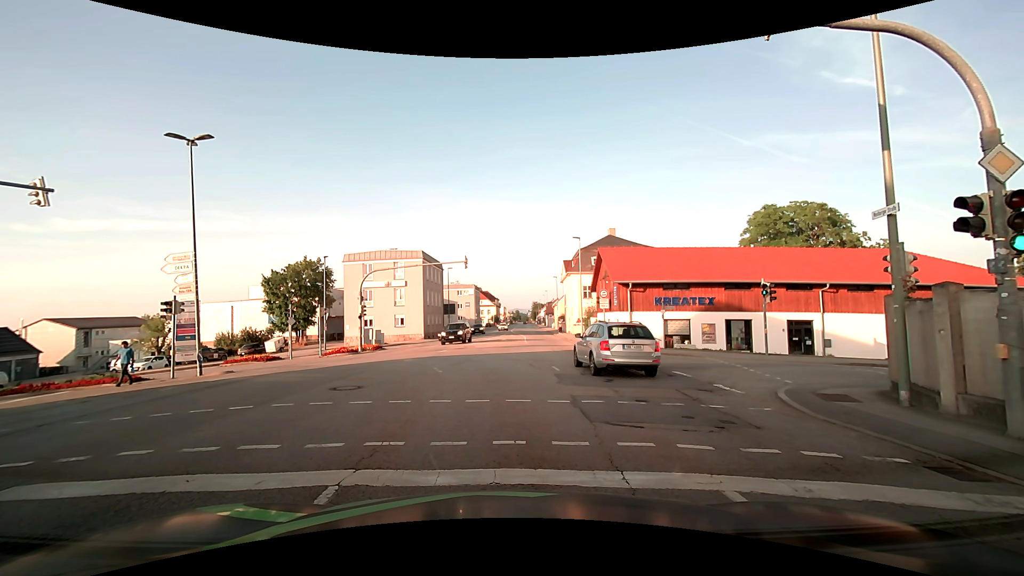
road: tertiary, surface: asphalt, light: Day
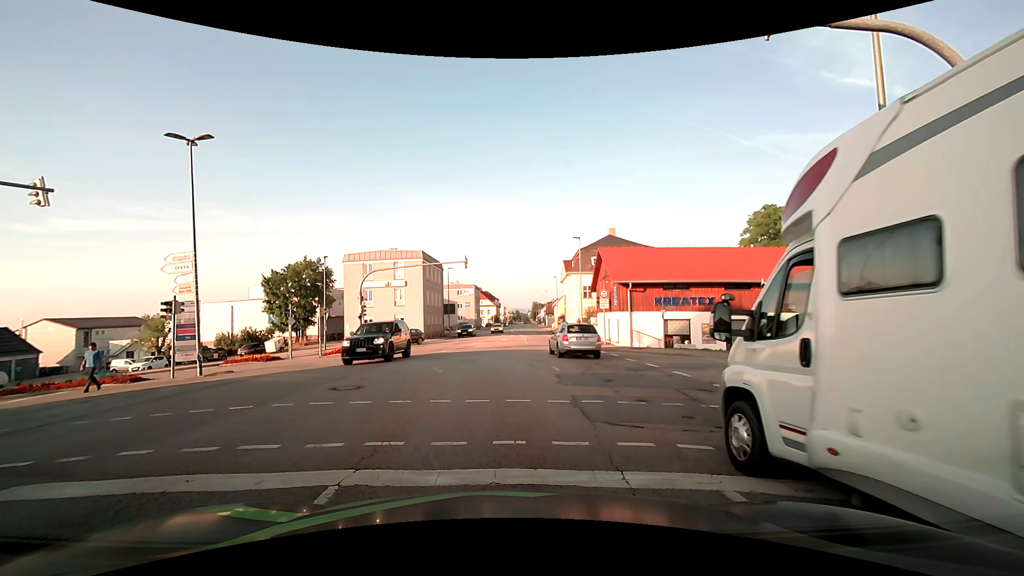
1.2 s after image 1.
(0.0, 0.0) m; 0°
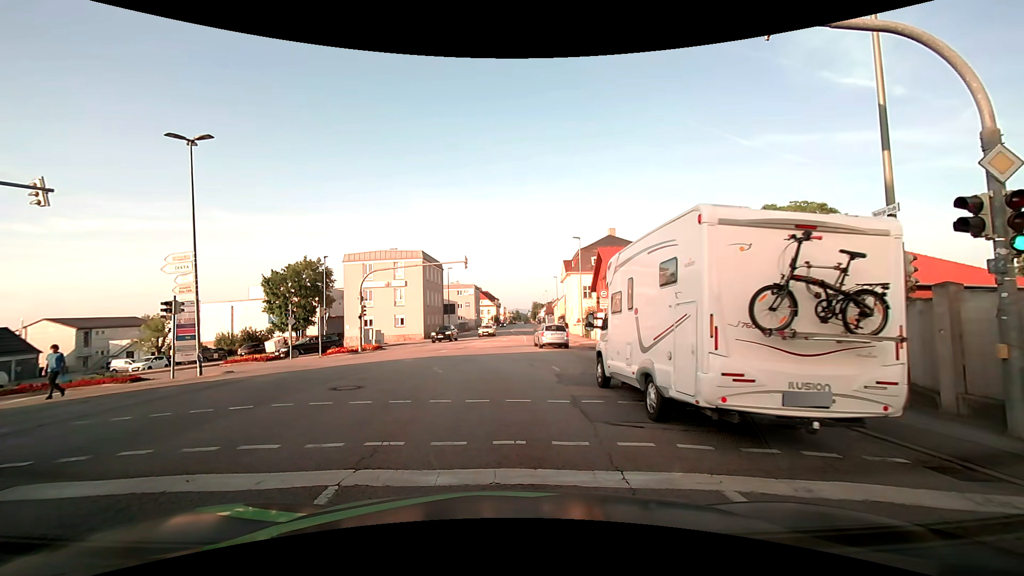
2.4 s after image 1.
(0.0, 0.0) m; 0°
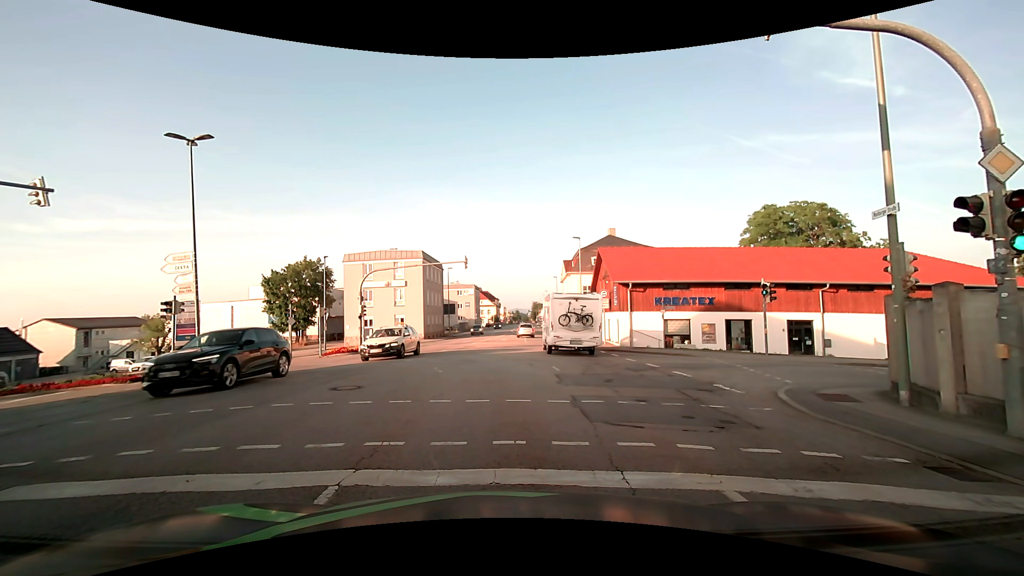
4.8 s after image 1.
(0.0, 0.0) m; 0°
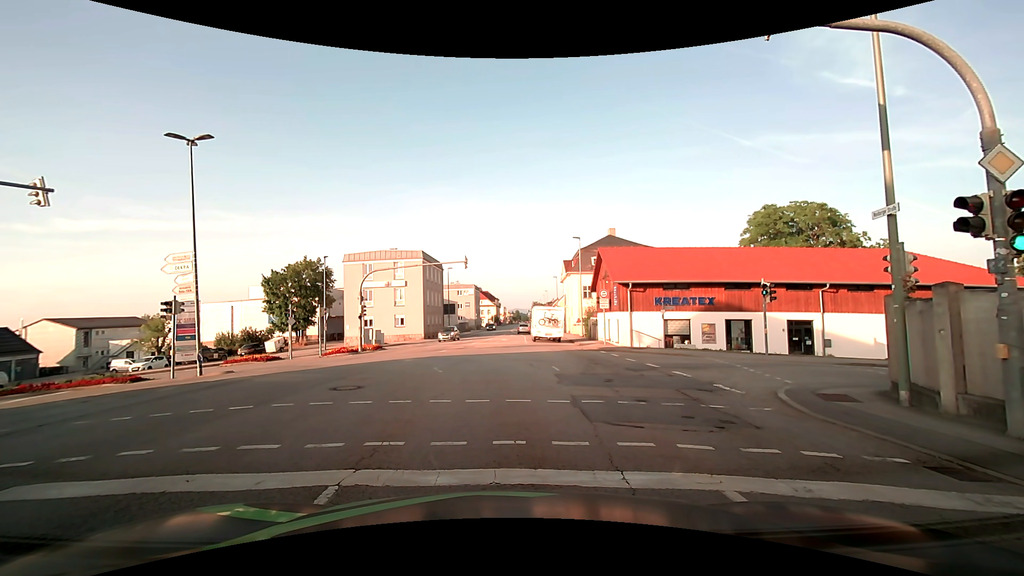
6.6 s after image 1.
(0.0, 0.0) m; 0°
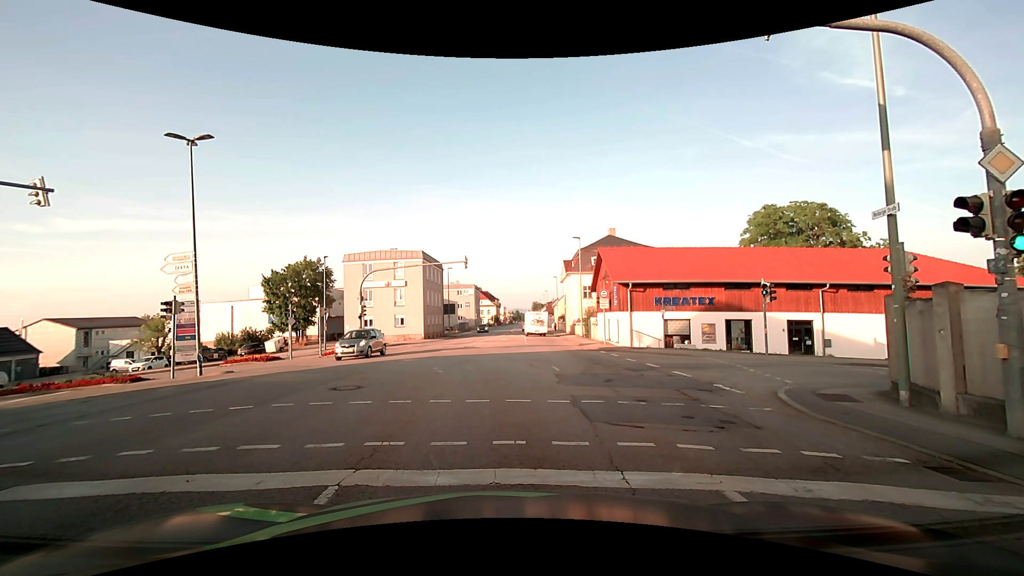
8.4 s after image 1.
(0.0, 0.0) m; 0°
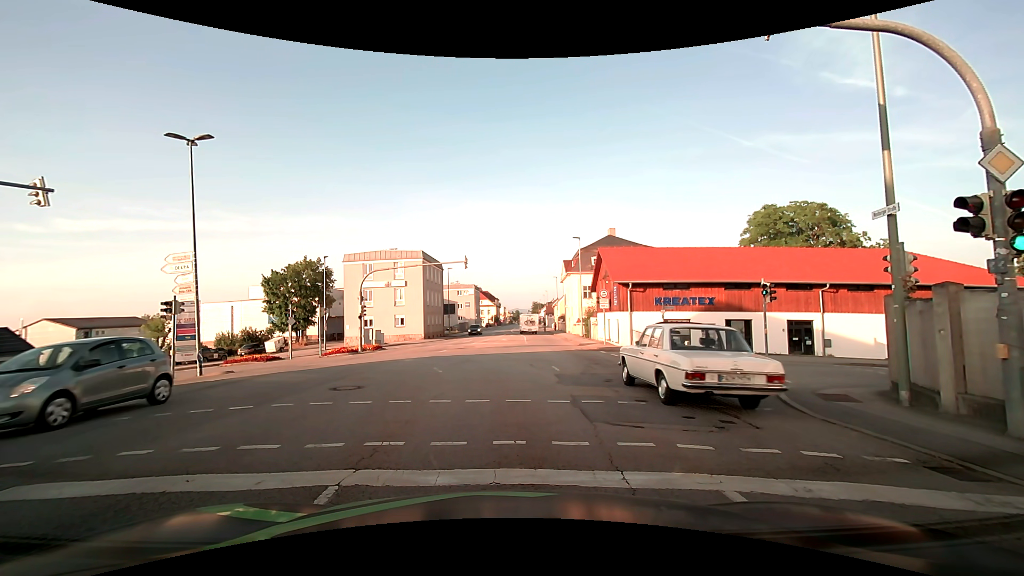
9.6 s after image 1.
(0.0, 0.0) m; 0°
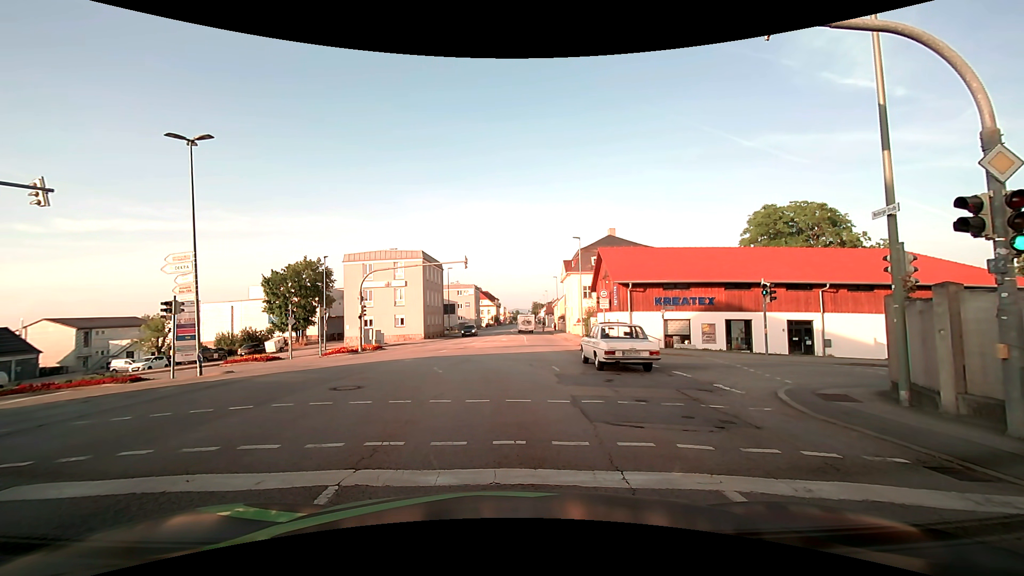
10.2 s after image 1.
(0.0, 0.0) m; 0°
(0, +10) (-1, +20) (-7, +28) (-17, +31) (-27, +31) (-37, +30) (-47, +29) (-57, +29) (-67, +29) (-77, +30) m
